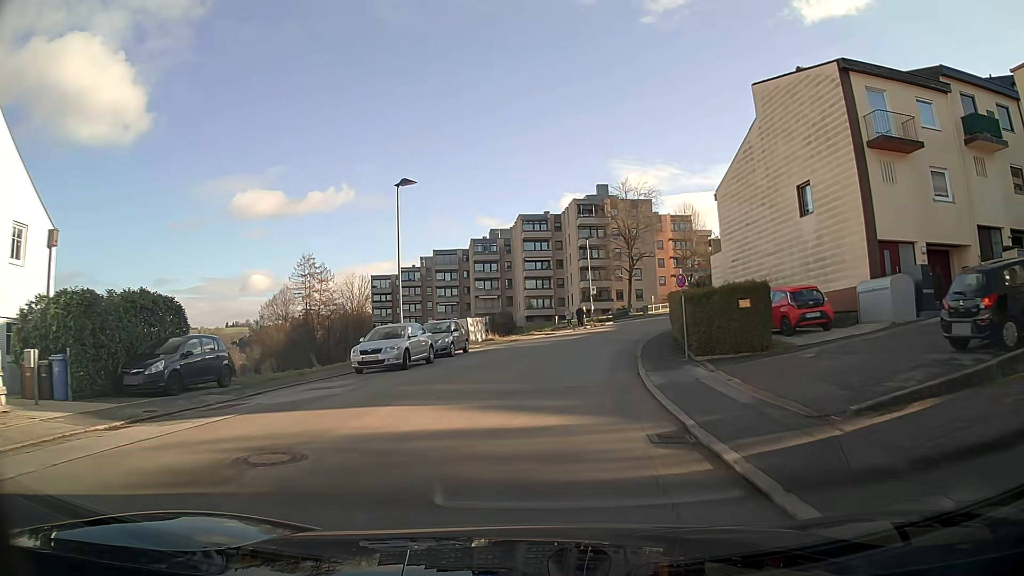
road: residential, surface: asphalt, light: Day
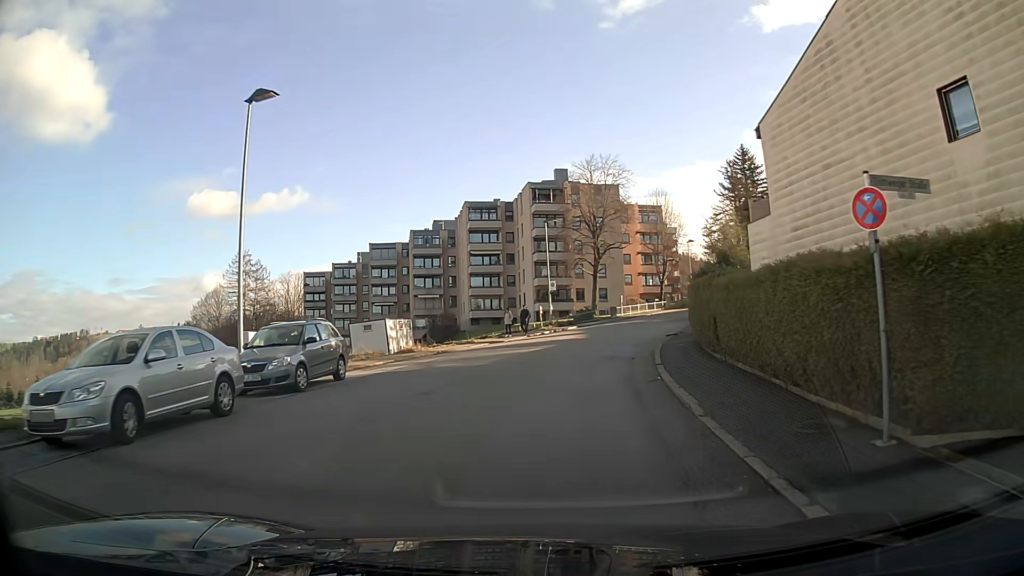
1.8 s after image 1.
(+0.4, +13.1) m; +5°
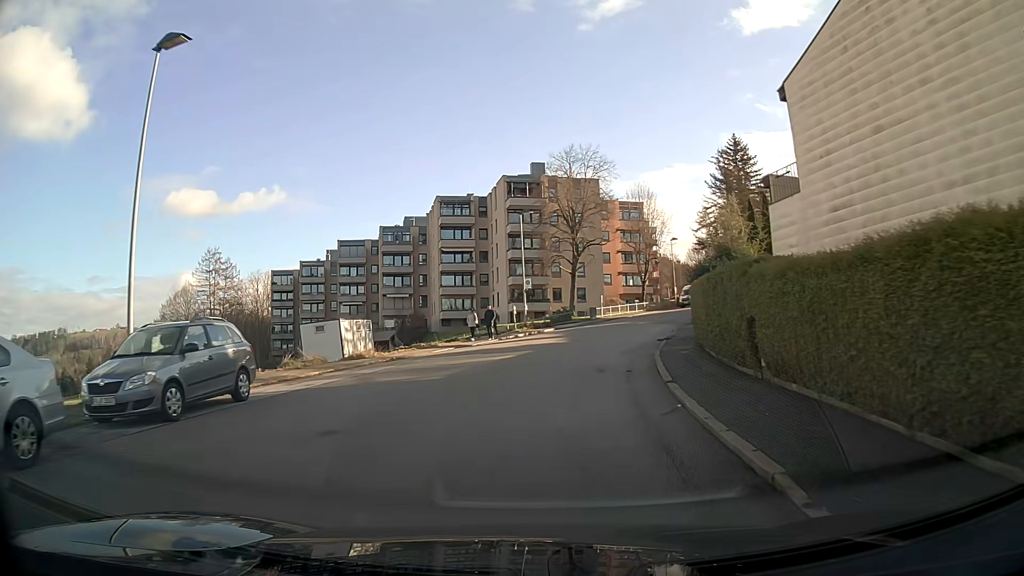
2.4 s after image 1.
(+0.1, +4.4) m; +2°
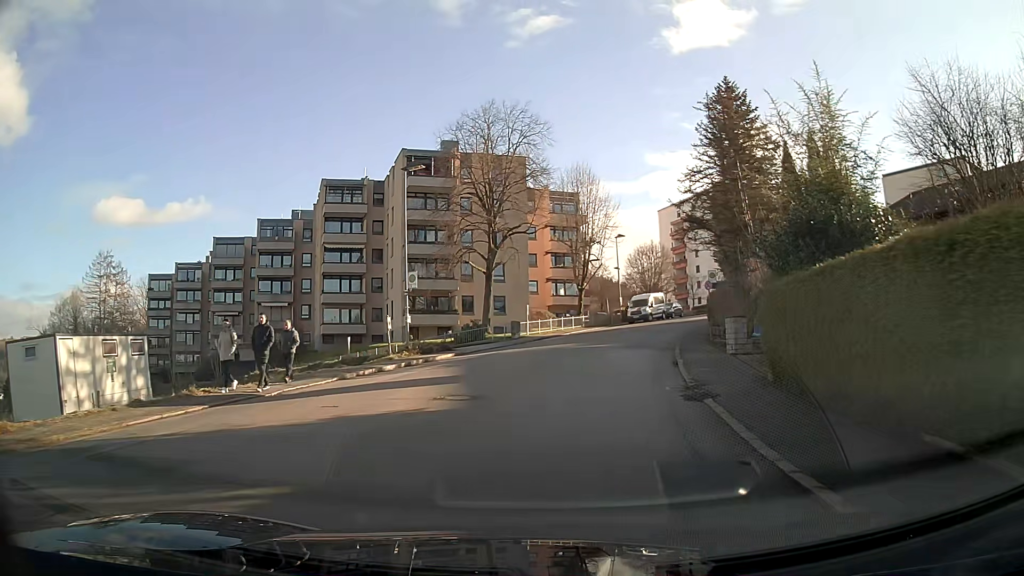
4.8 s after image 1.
(+1.1, +17.4) m; +7°
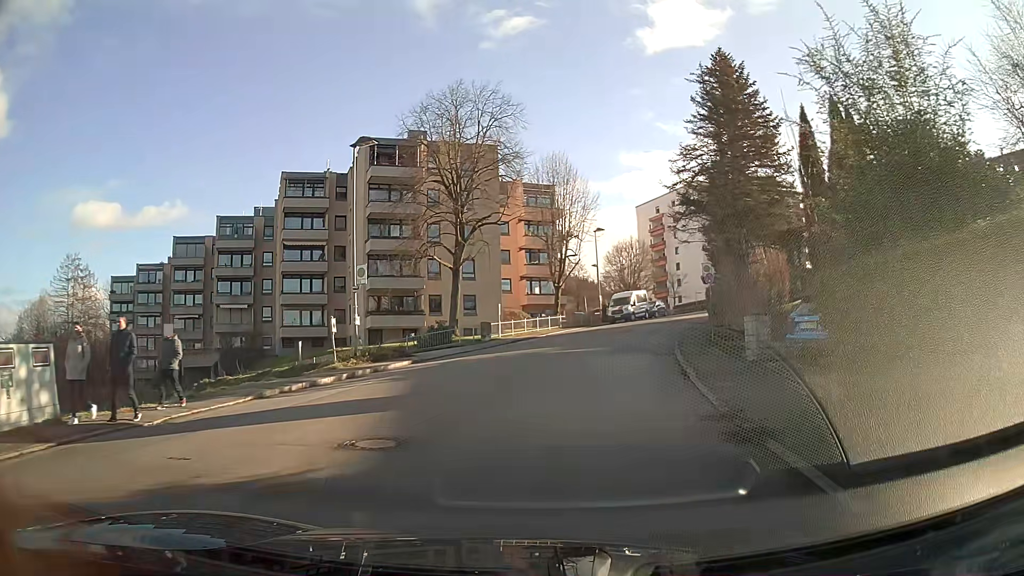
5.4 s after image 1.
(+0.1, +4.3) m; +2°
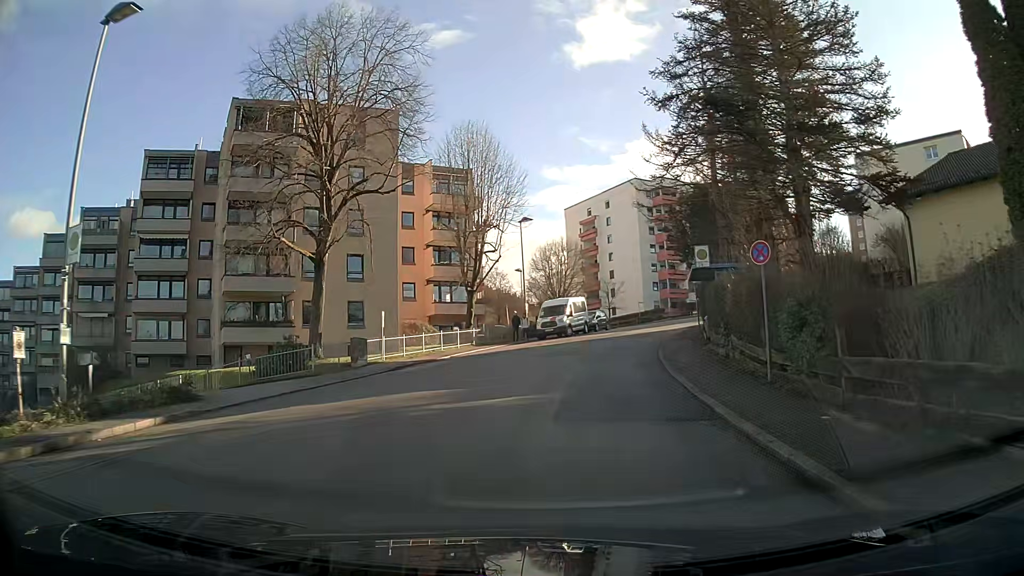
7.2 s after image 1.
(+0.7, +12.6) m; +6°
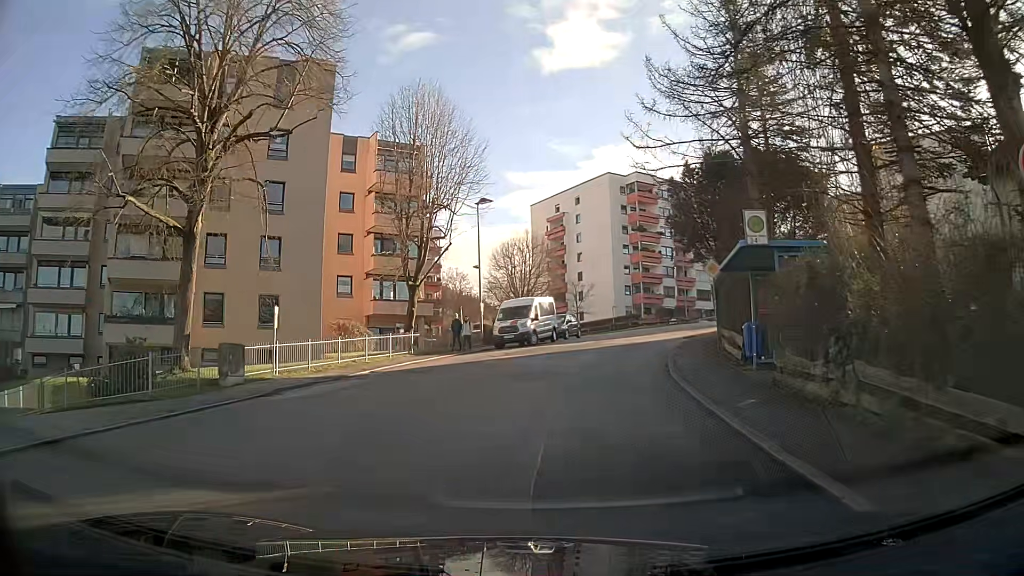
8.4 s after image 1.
(+0.2, +8.3) m; +3°
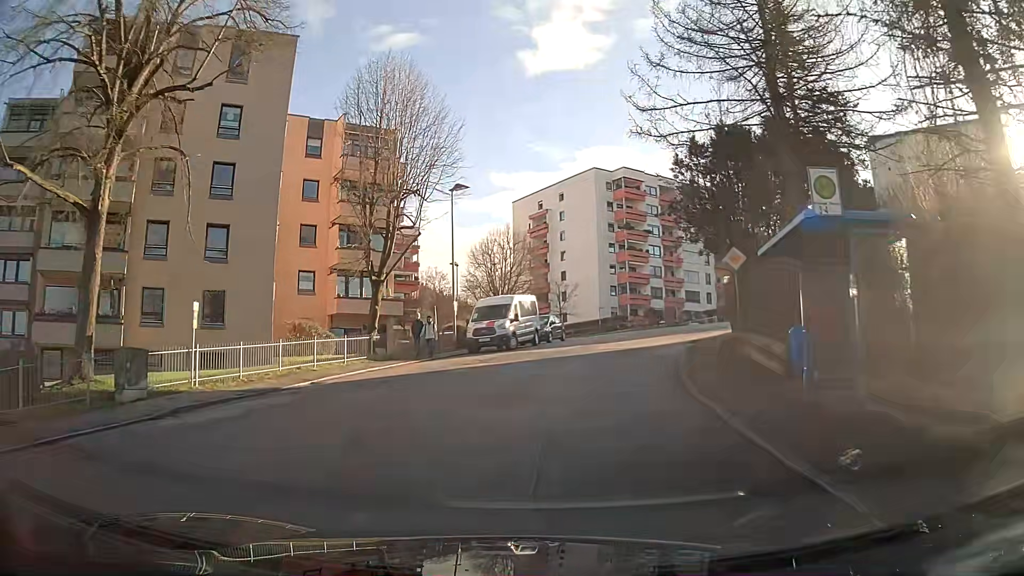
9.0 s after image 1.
(+0.1, +4.1) m; +2°
(0, +10) (+2, +20) (+5, +29) (+8, +39) (+13, +48) (+18, +56) (+25, +63) (+33, +69) (+42, +74) (+51, +78) m
